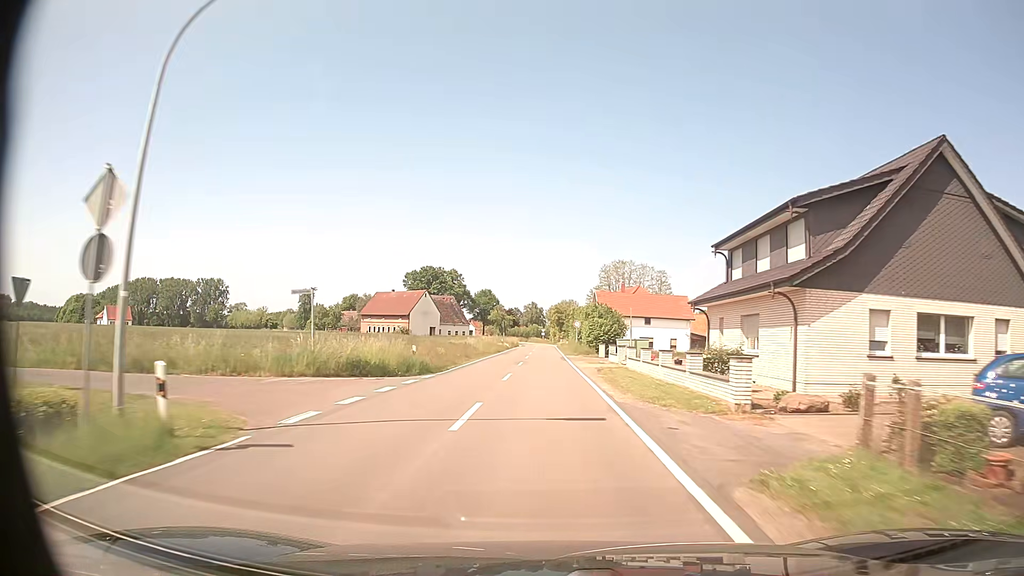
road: tertiary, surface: asphalt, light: Day
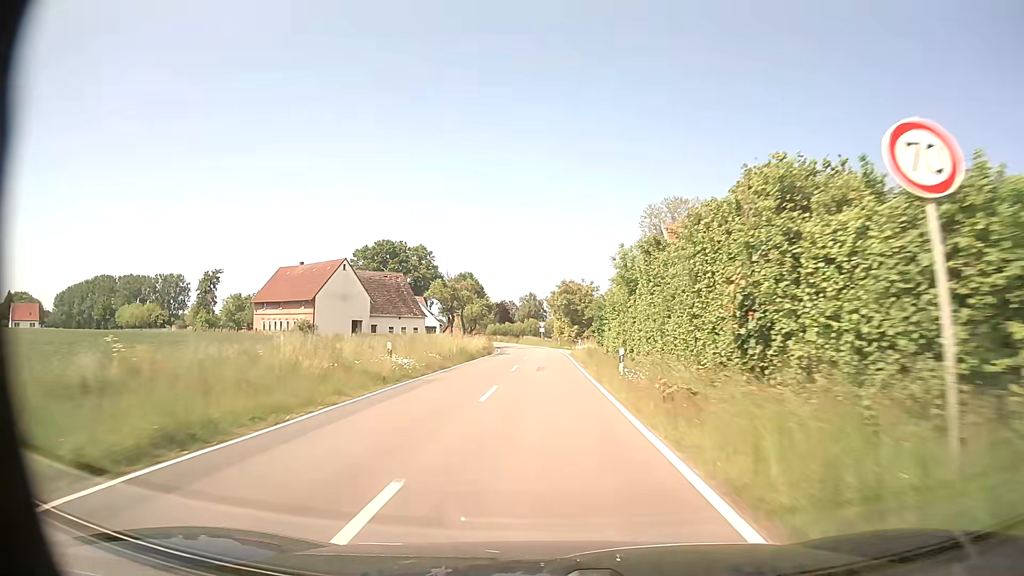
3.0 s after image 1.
(0.0, +54.7) m; 0°
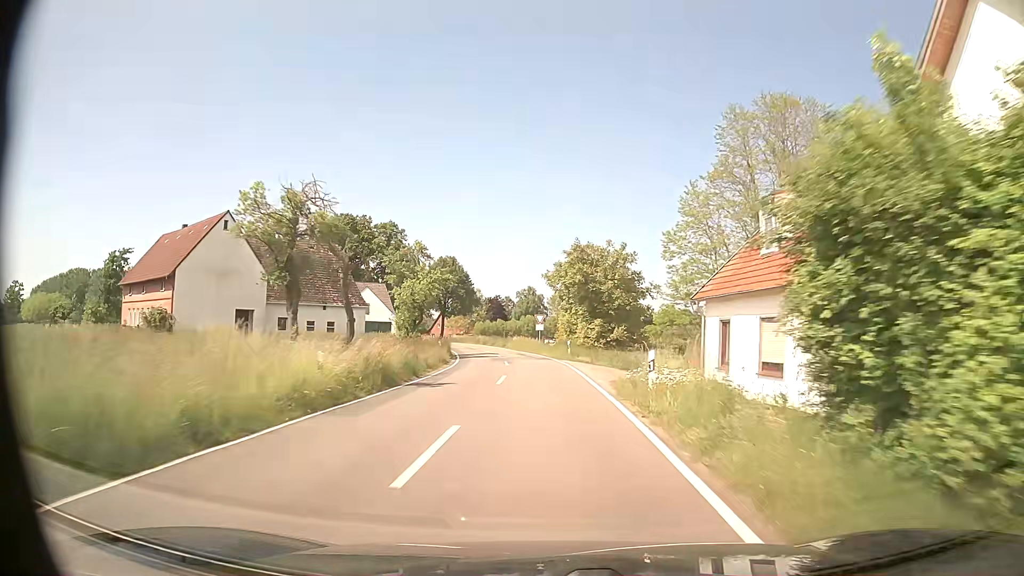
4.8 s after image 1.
(0.0, +31.3) m; 0°
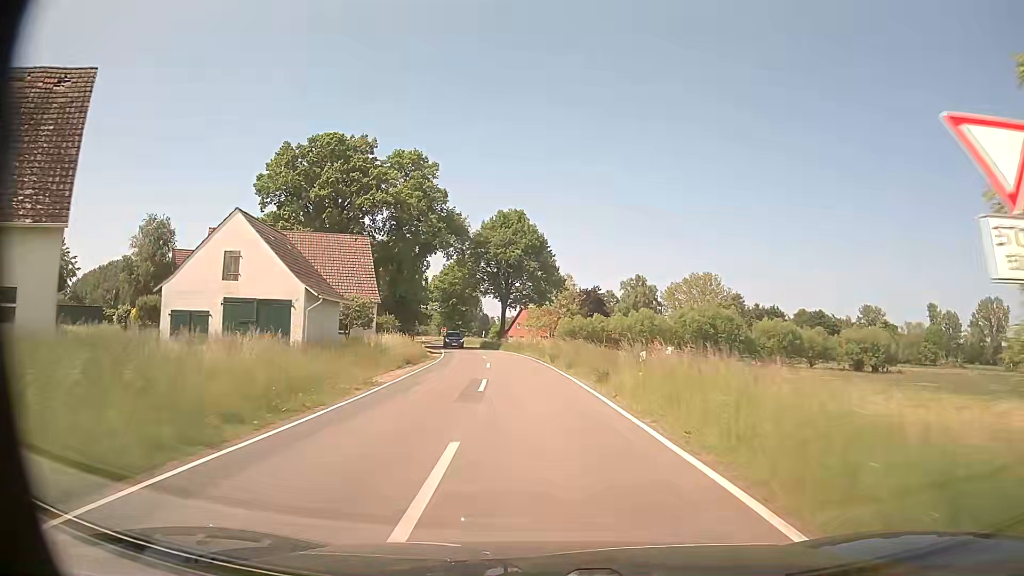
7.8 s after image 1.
(-2.7, +49.4) m; -8°
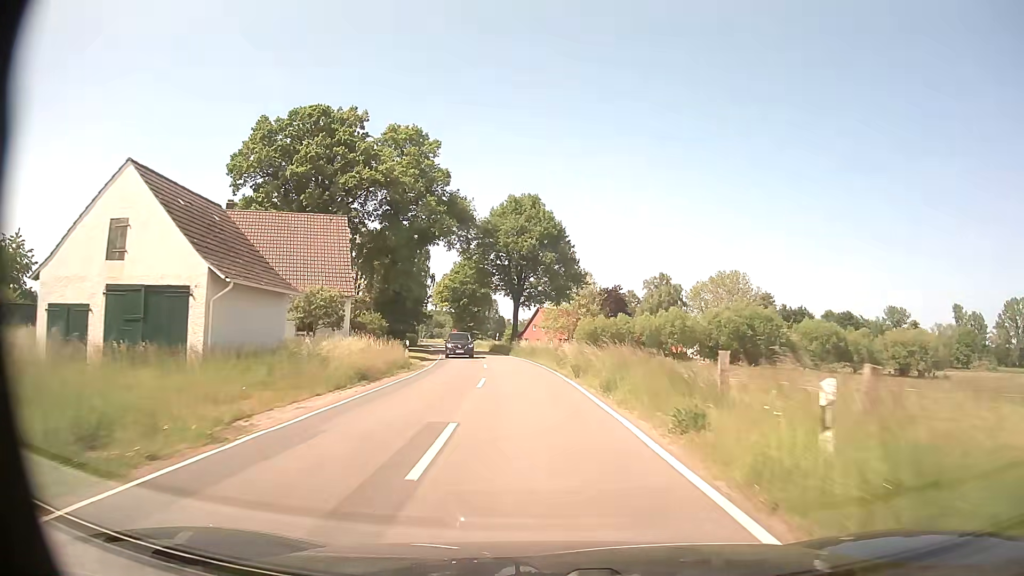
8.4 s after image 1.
(-0.2, +9.9) m; -2°
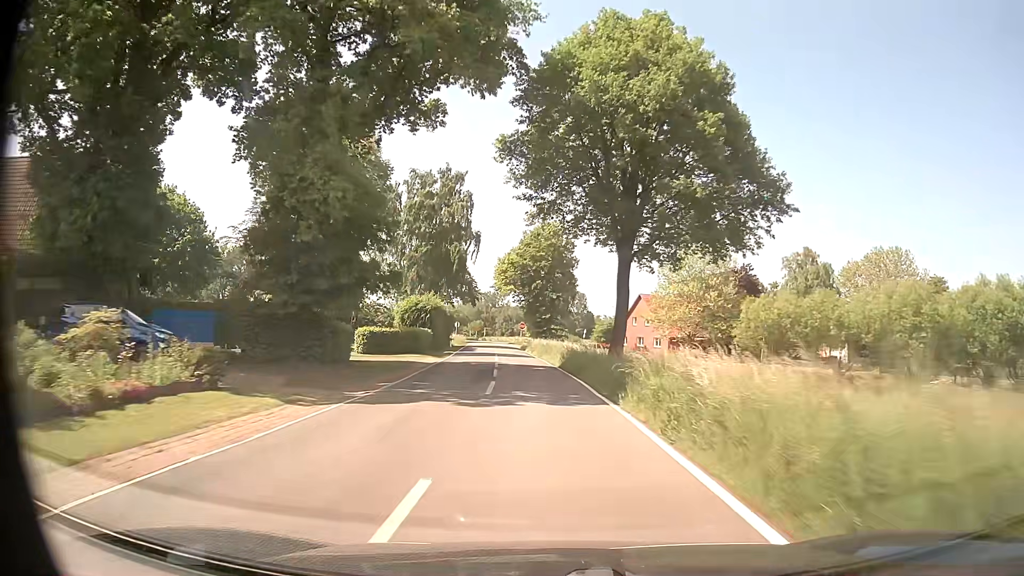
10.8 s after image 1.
(-2.3, +39.3) m; -7°
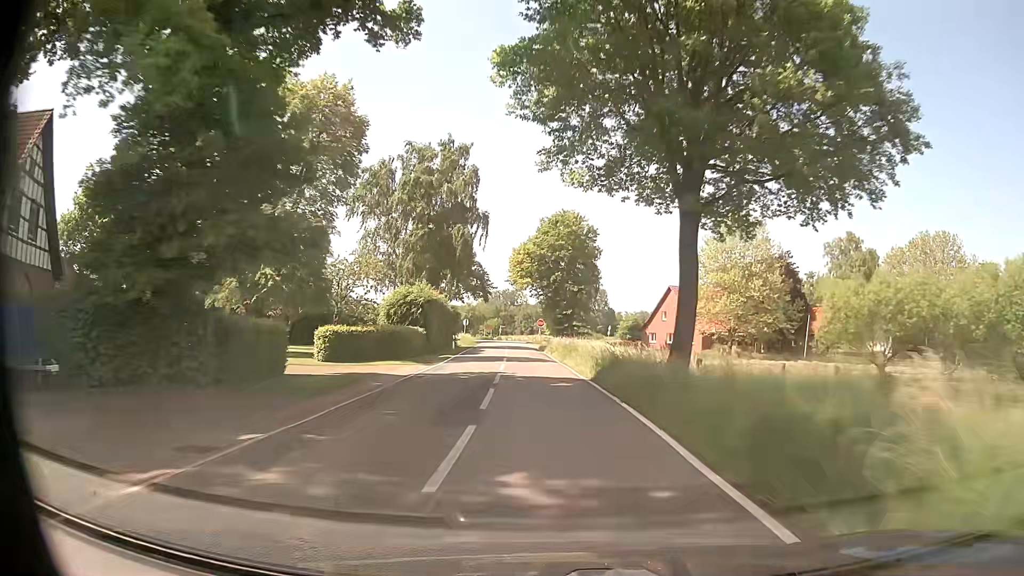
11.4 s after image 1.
(-0.1, +9.7) m; -1°
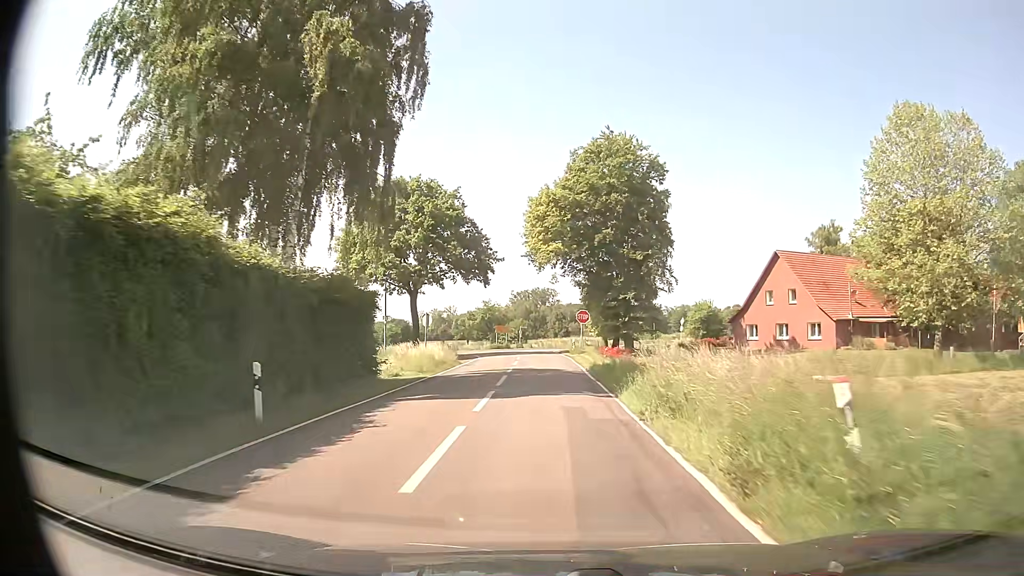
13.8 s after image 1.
(-1.1, +35.4) m; -3°
(0, +10) (0, +20) (0, +30) (0, +40) (-1, +50) (-1, +60) (+3, +69) (+11, +75) (+19, +80) (+28, +86) m
